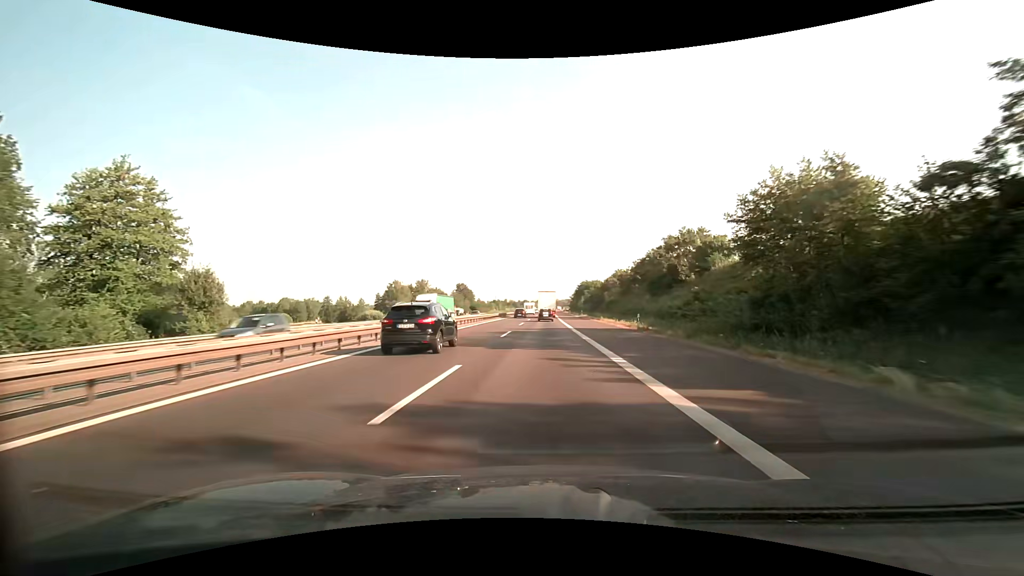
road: motorway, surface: asphalt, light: Day
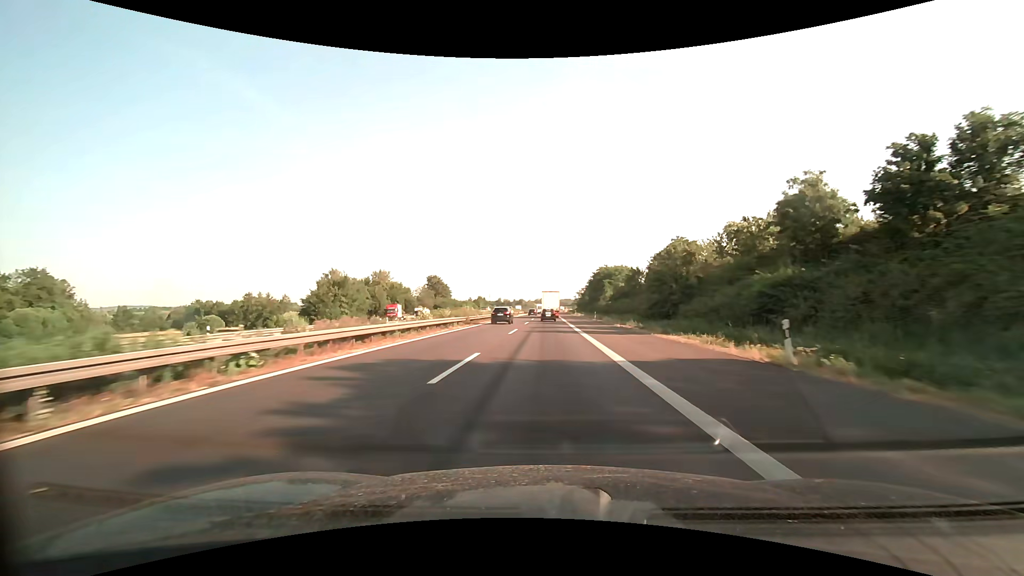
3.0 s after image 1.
(0.0, +69.3) m; 0°
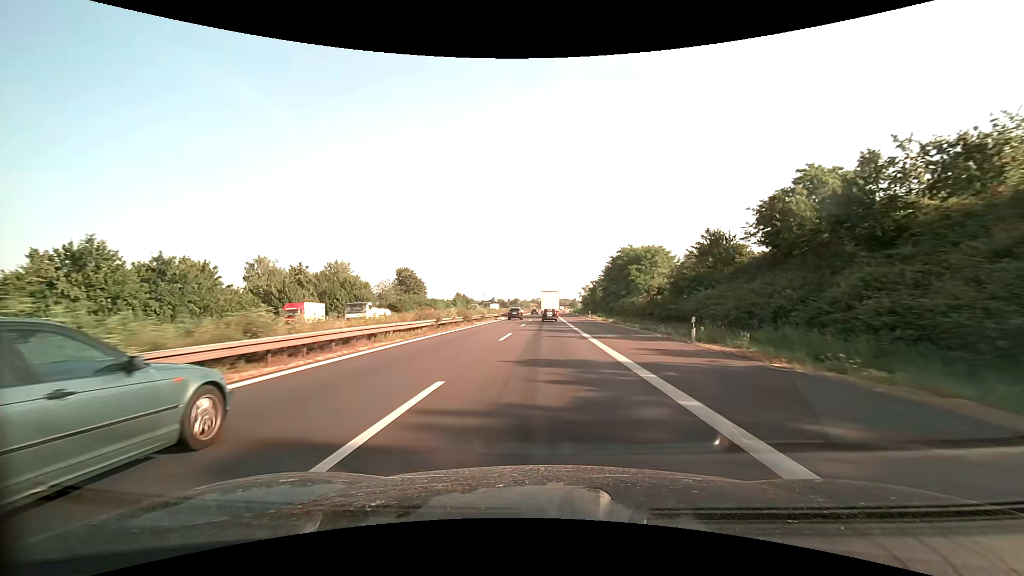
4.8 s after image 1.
(+0.1, +42.0) m; 0°
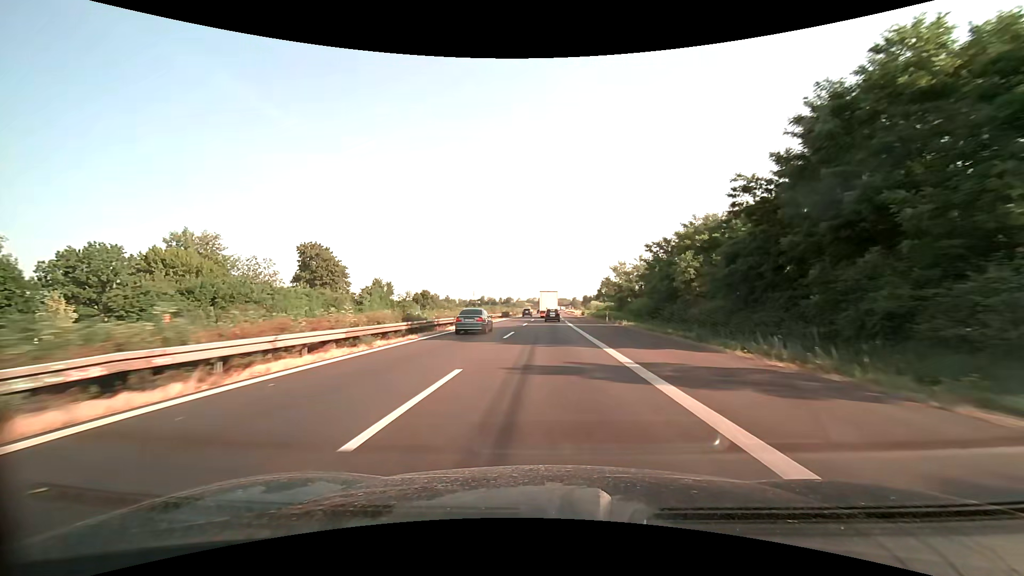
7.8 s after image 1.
(+0.2, +70.4) m; 0°
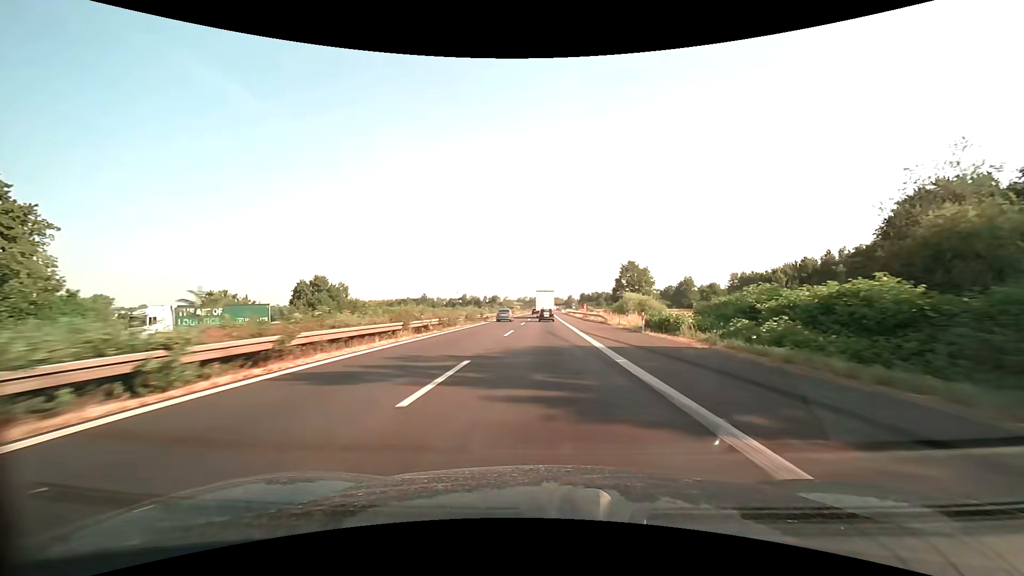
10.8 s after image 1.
(+0.6, +70.3) m; +1°
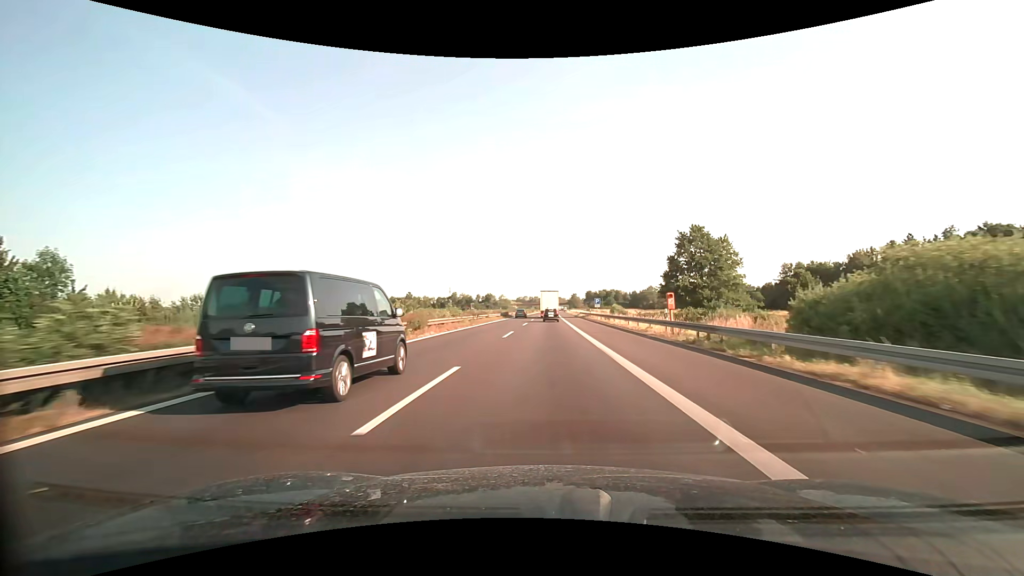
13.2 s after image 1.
(+0.1, +55.5) m; 0°
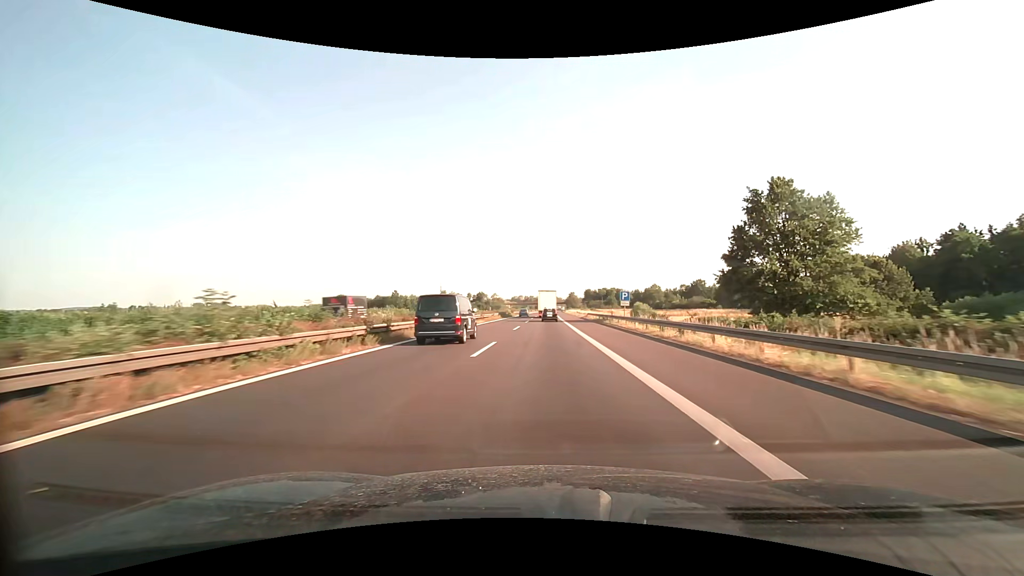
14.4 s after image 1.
(+0.1, +27.5) m; 0°
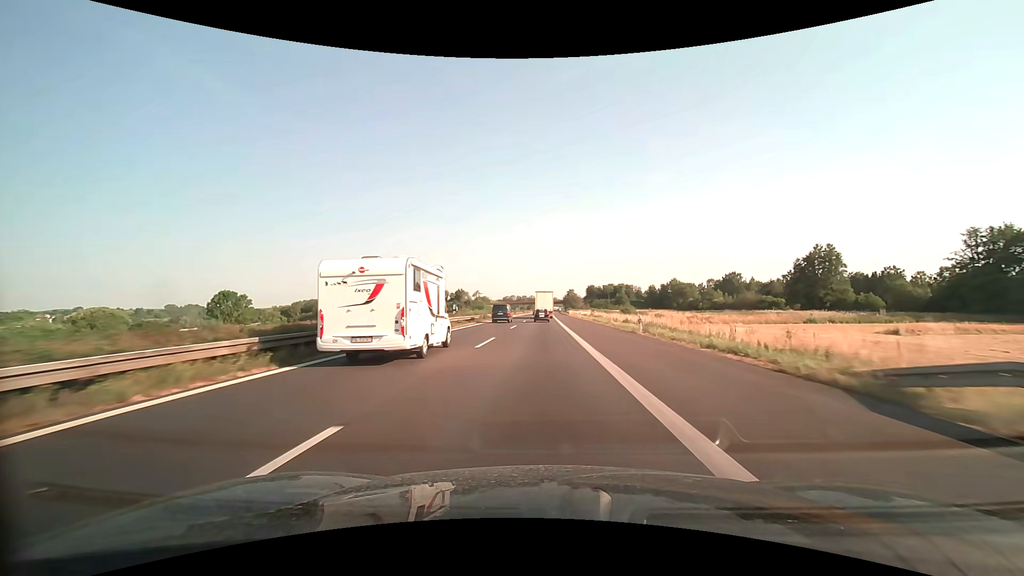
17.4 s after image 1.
(+0.6, +68.4) m; +1°
(0, +10) (0, +20) (0, +30) (0, +40) (0, +50) (0, +60) (0, +70) (0, +80) (0, +90) (0, +100) m
